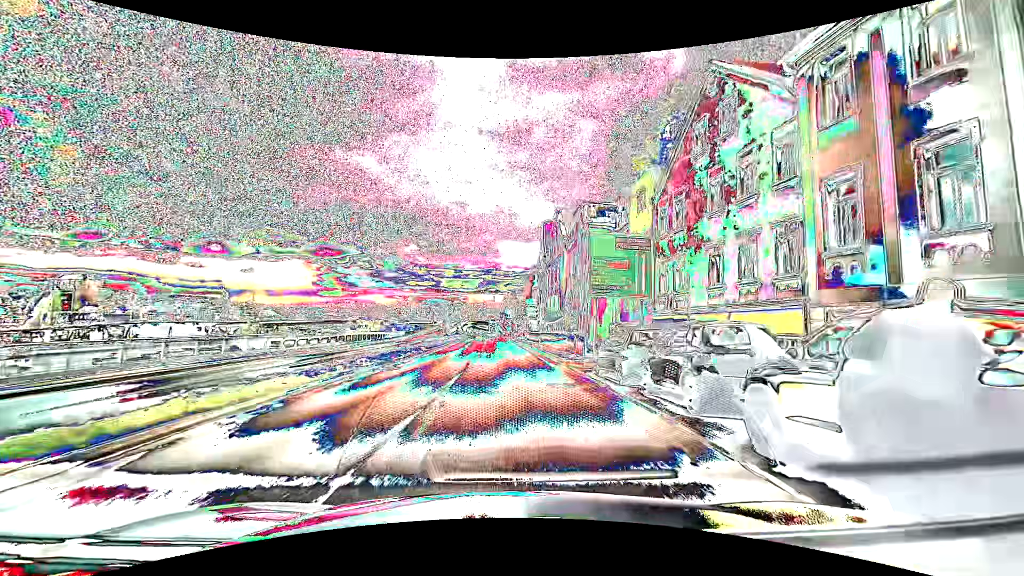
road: primary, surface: asphalt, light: Day
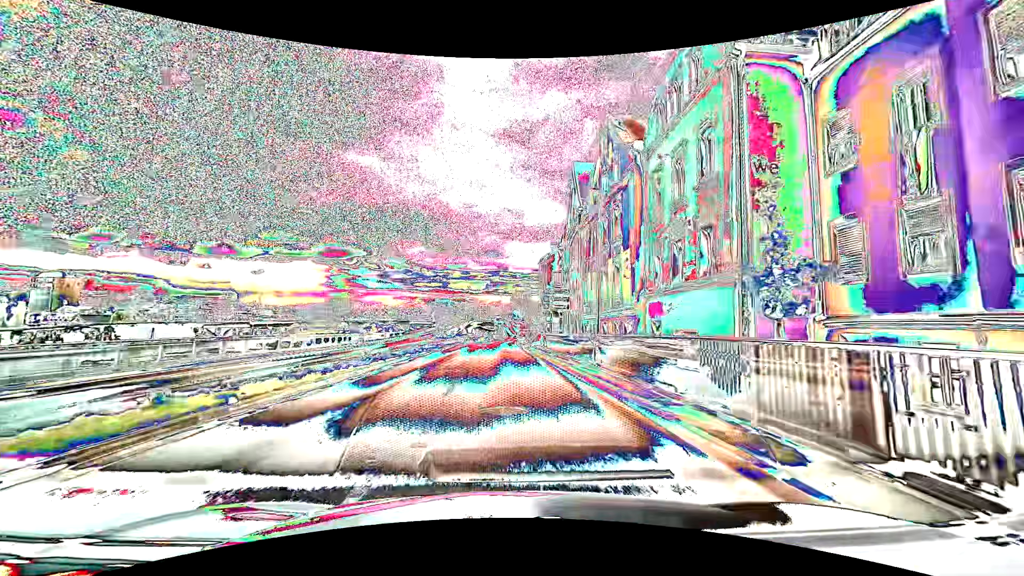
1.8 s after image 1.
(-0.2, +22.9) m; -1°
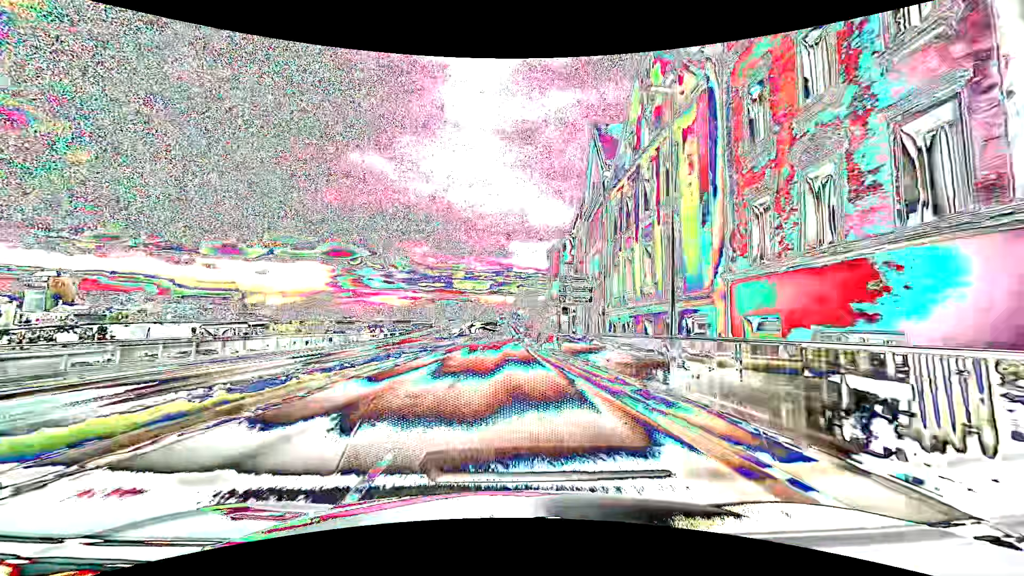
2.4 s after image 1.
(0.0, +7.6) m; 0°
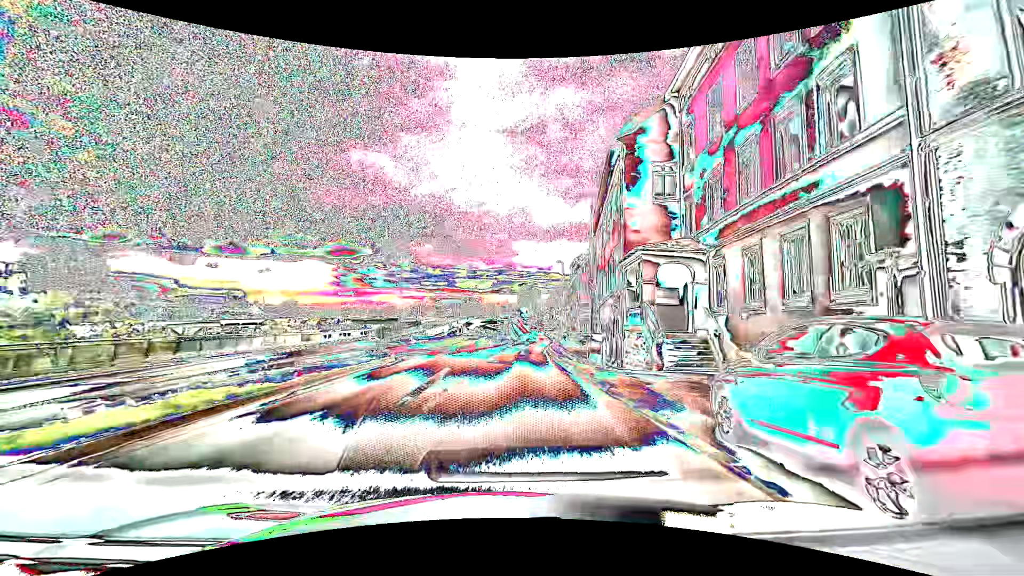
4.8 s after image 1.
(-0.3, +30.5) m; -1°
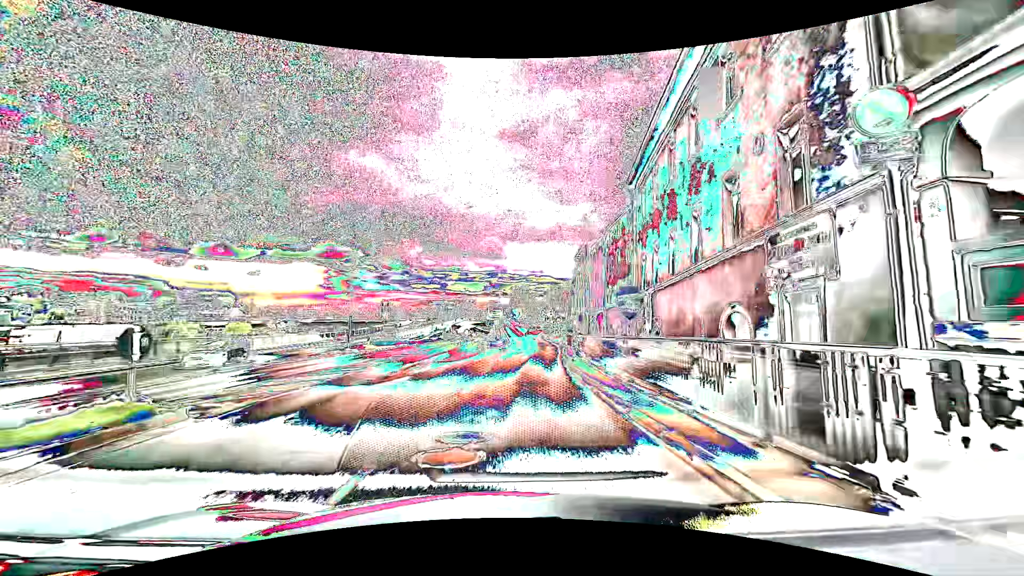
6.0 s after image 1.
(+0.2, +15.3) m; +1°
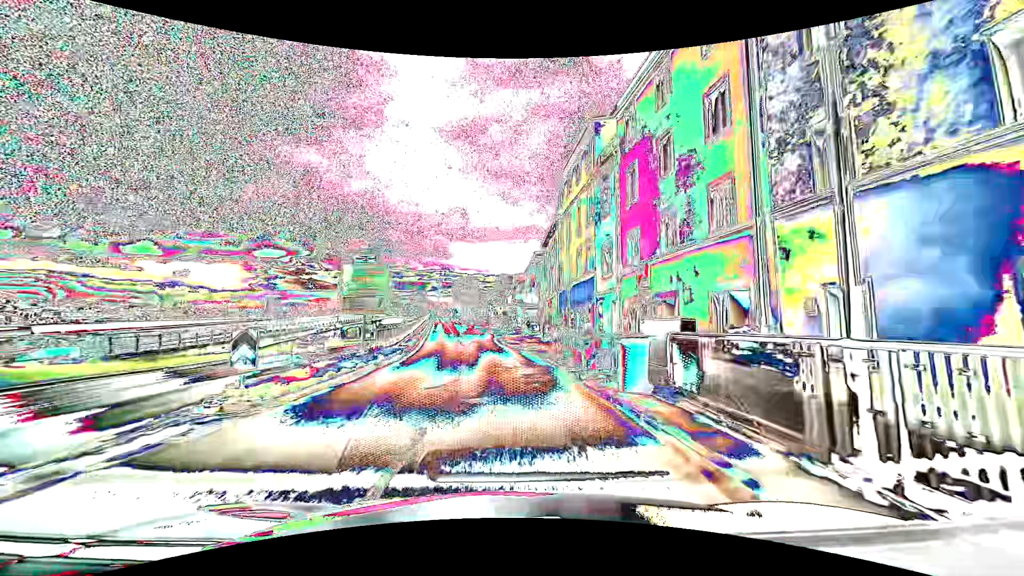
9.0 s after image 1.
(+2.7, +37.9) m; +7°
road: primary_link
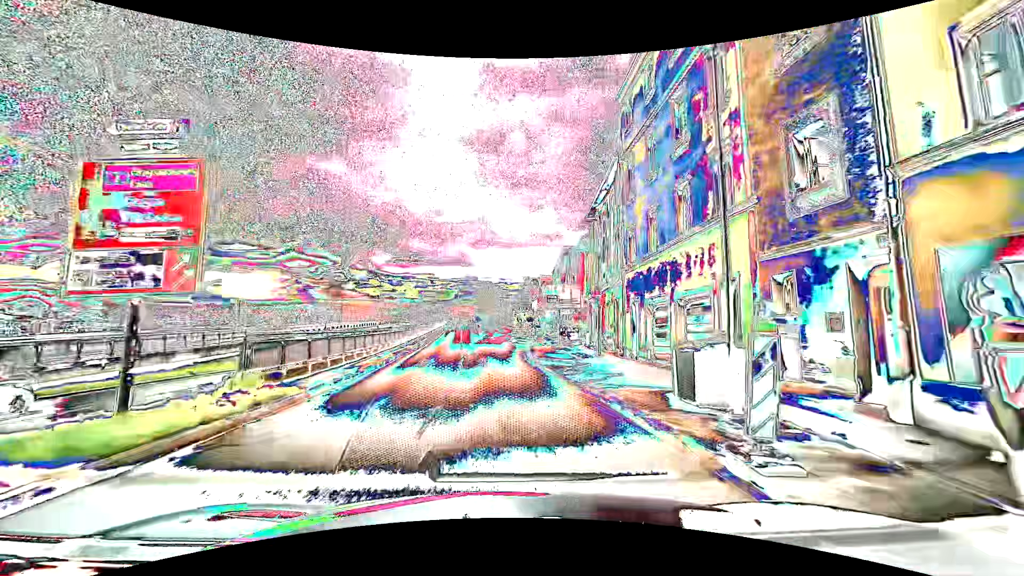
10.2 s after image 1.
(-0.3, +15.1) m; -3°
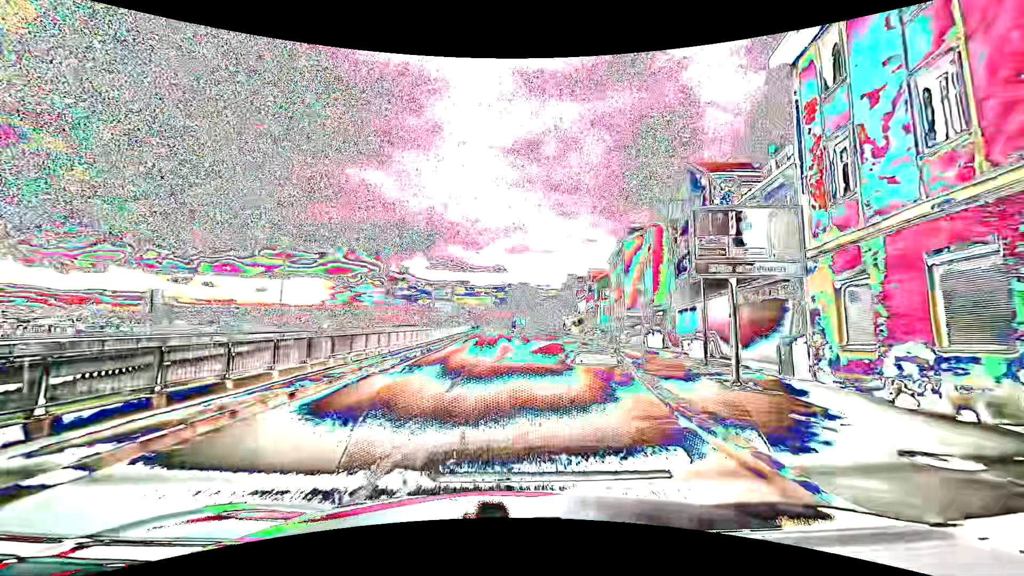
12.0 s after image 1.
(-0.6, +22.6) m; -4°
(0, +10) (0, +20) (+1, +30) (+1, +40) (+2, +50) (+3, +60) (+4, +70) (+4, +80) (+4, +90) (+3, +100) m
